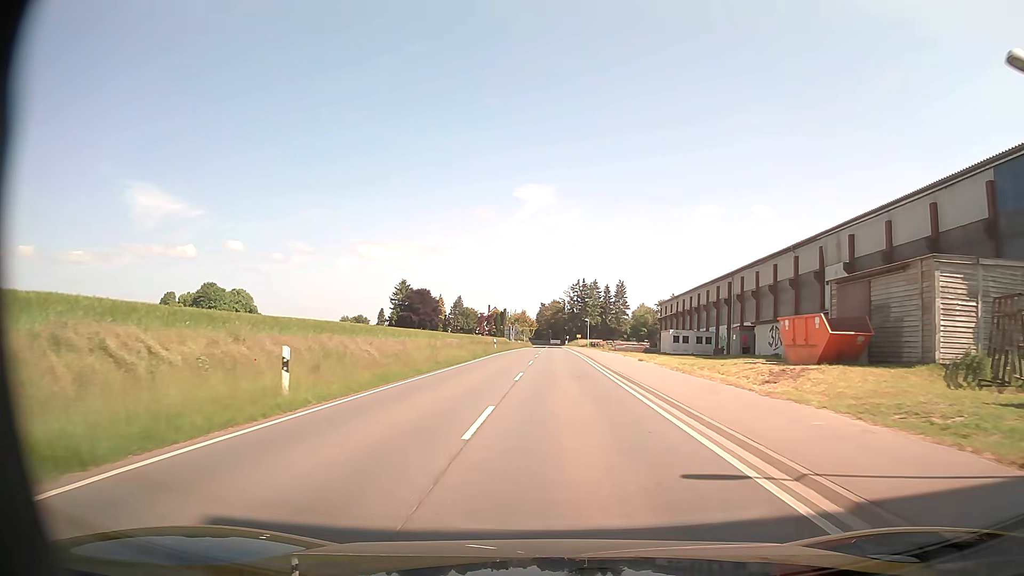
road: secondary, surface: asphalt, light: Day
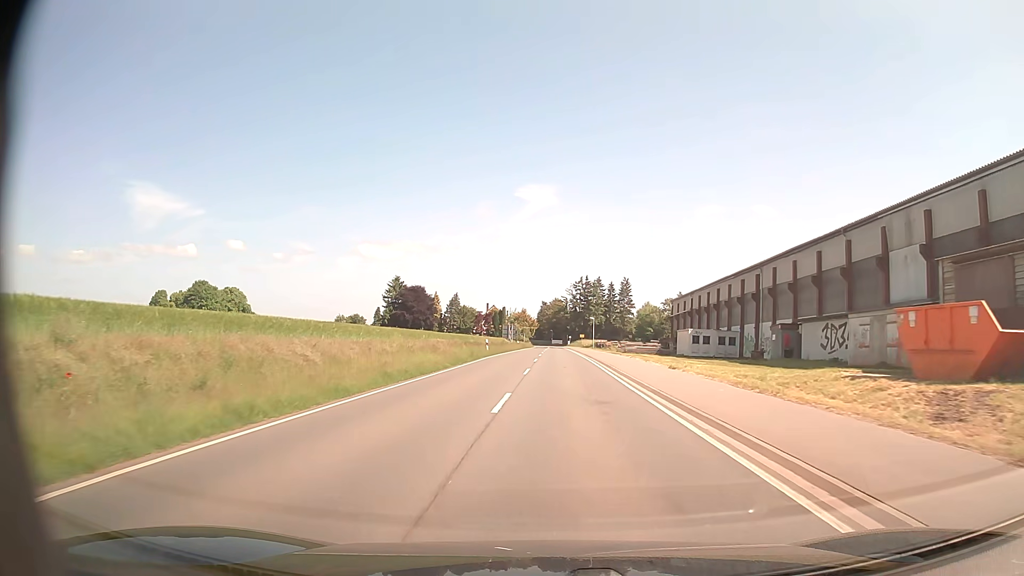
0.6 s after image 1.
(0.0, +9.1) m; 0°
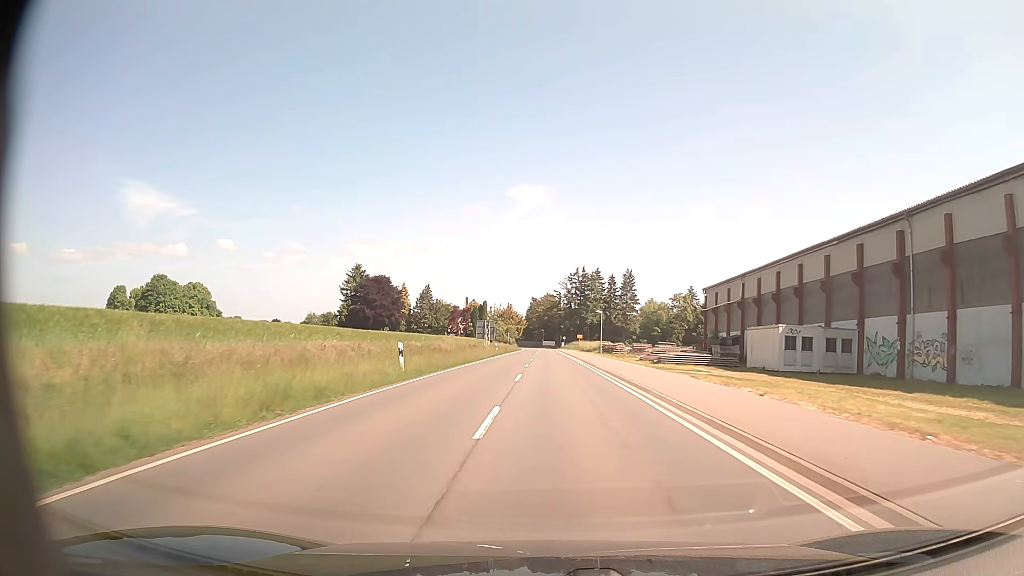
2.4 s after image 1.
(+0.1, +27.5) m; +1°
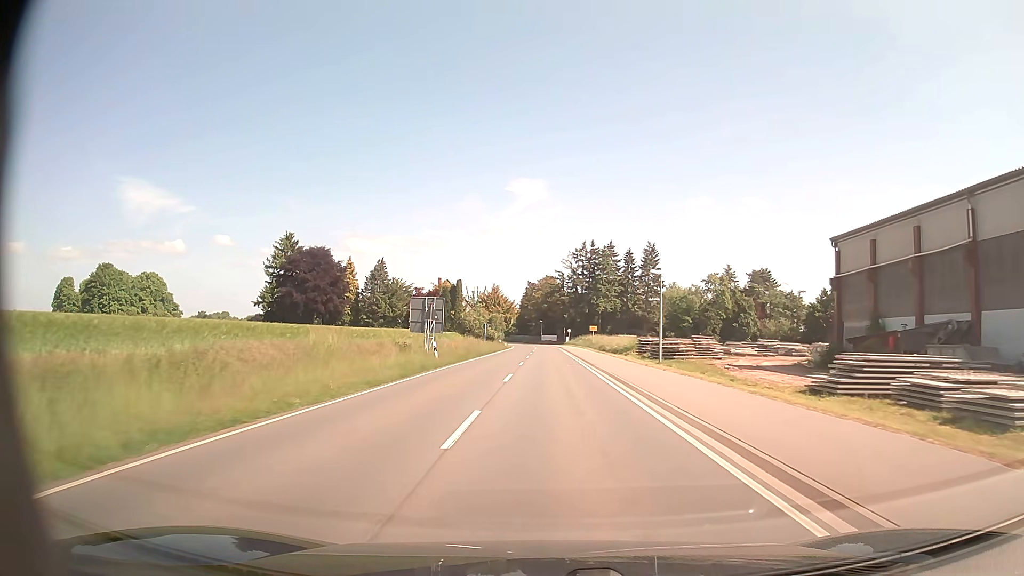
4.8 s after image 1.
(+0.2, +37.4) m; 0°
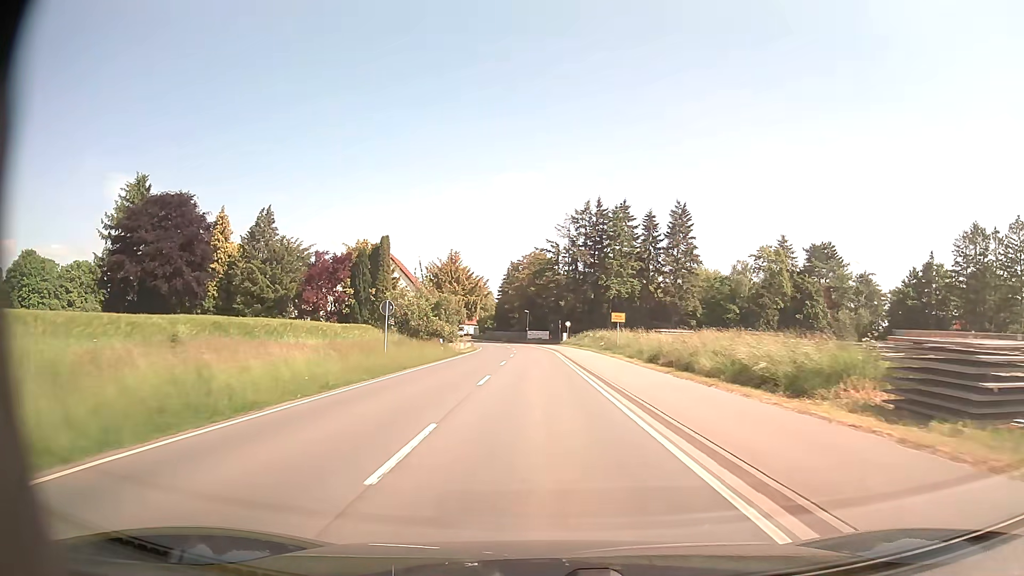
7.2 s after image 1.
(+0.2, +38.8) m; +1°
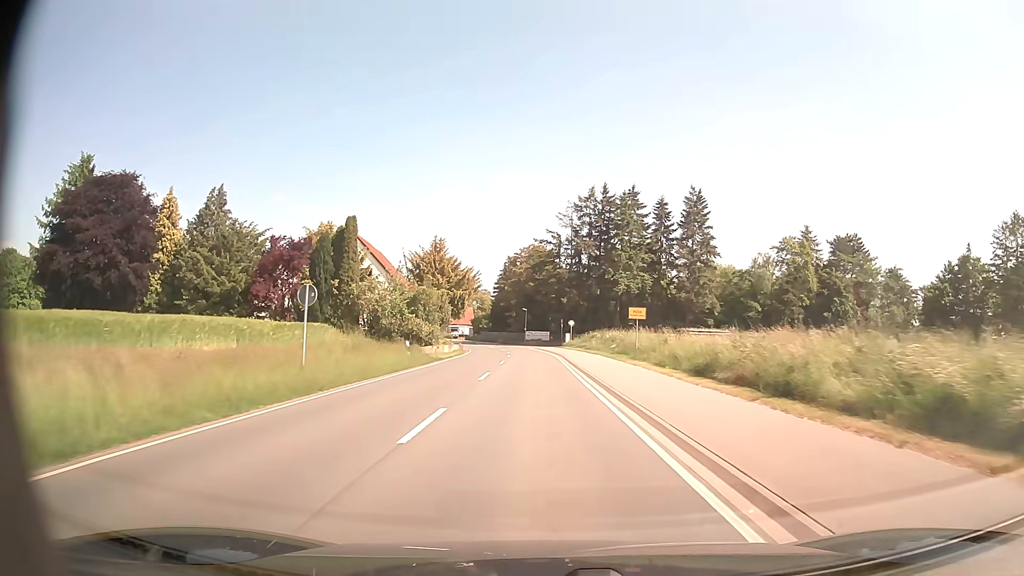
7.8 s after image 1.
(0.0, +9.8) m; 0°
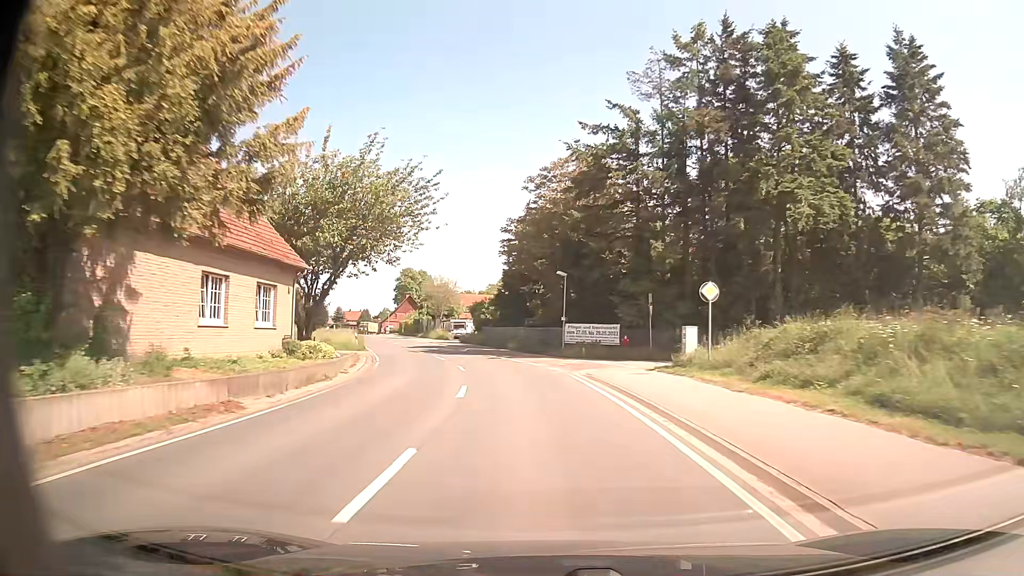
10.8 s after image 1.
(-1.0, +48.0) m; -3°
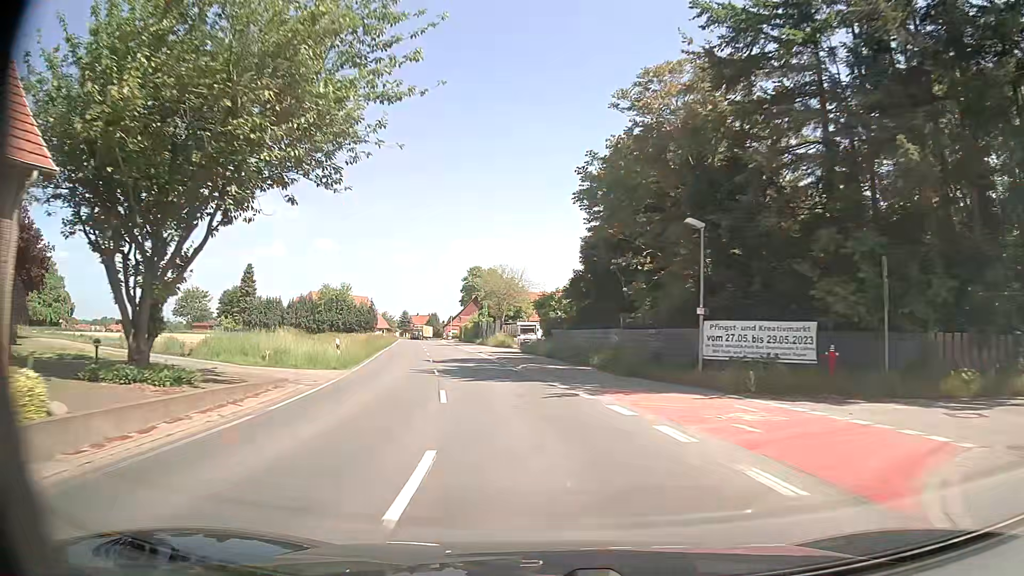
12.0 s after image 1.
(-1.0, +18.4) m; -6°
(0, +10) (-1, +20) (-3, +30) (-5, +40) (-7, +49) (-9, +59) (-11, +69) (-13, +79) (-16, +88) (-18, +98) m
